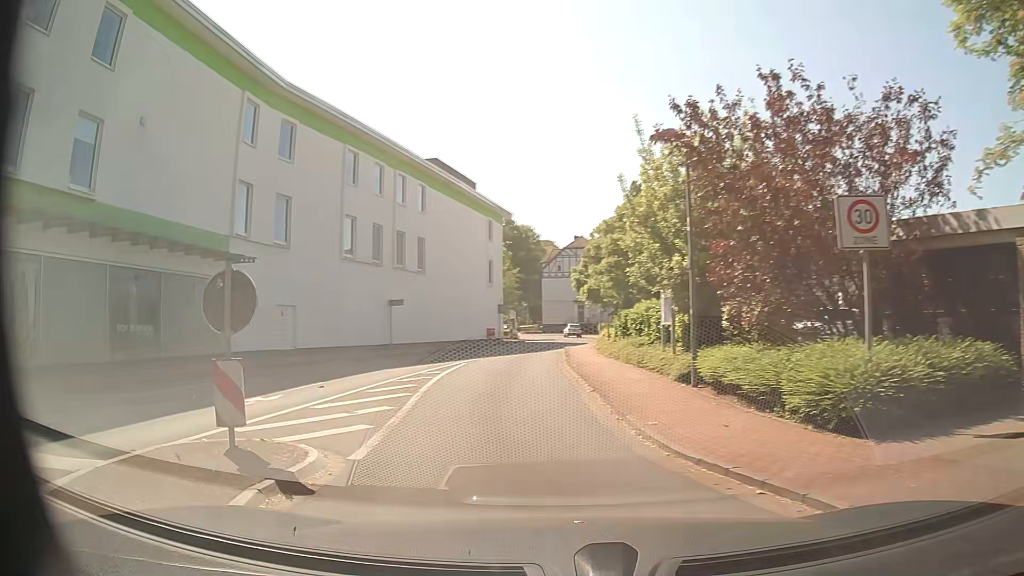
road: residential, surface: asphalt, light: Day
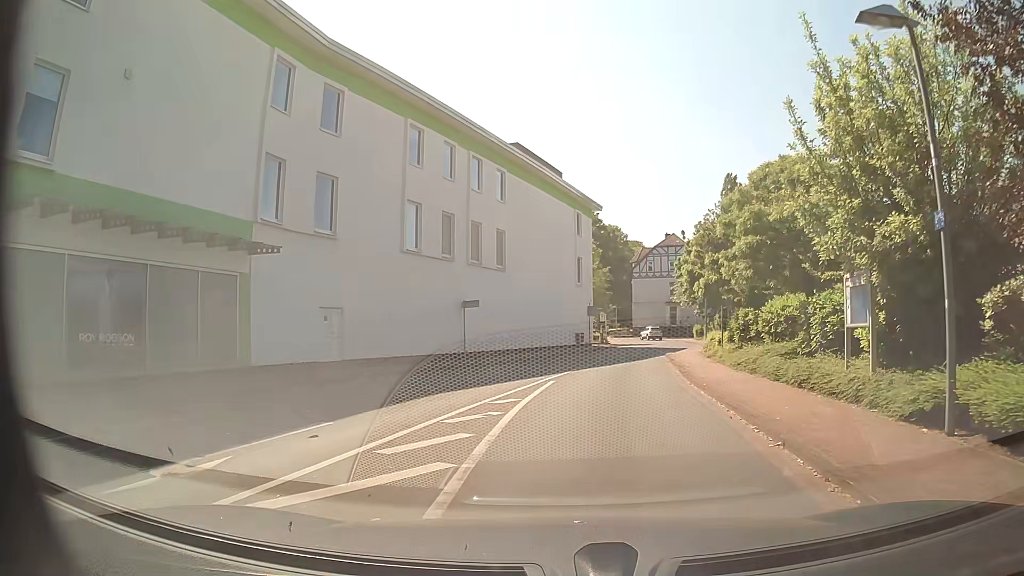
(-0.8, +6.0) m; -8°
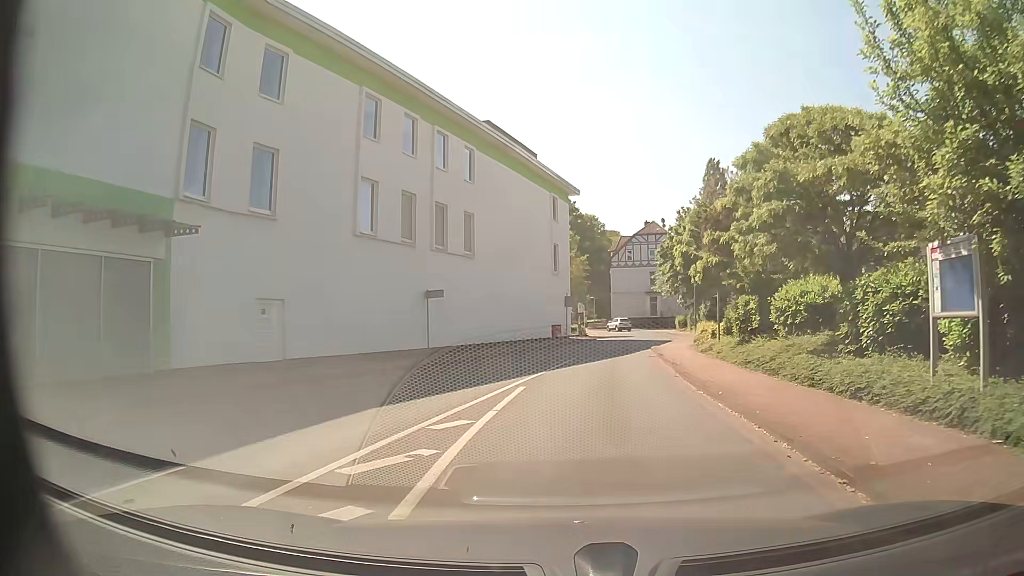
(0.0, +3.7) m; +2°
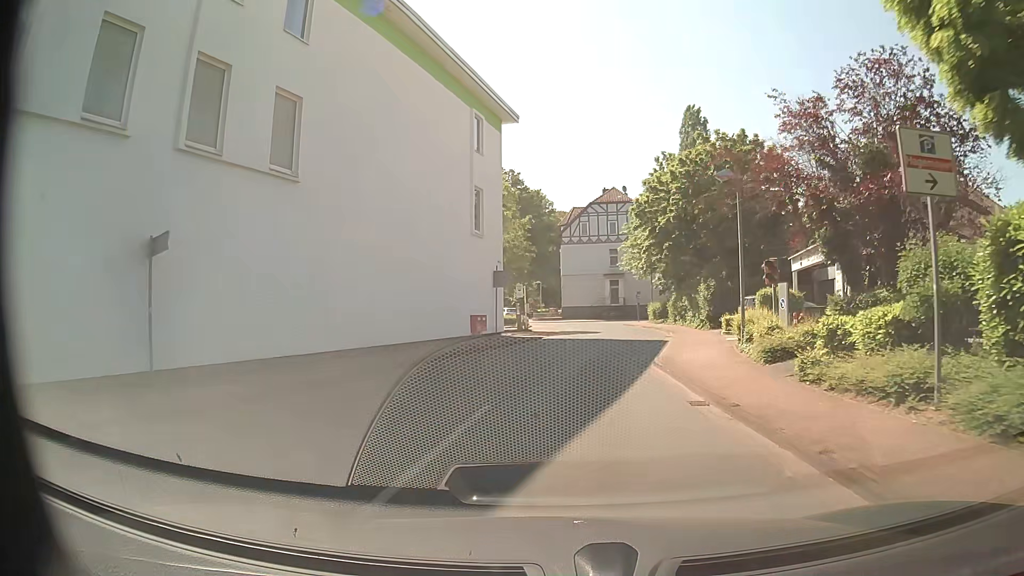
(+0.9, +19.2) m; +4°
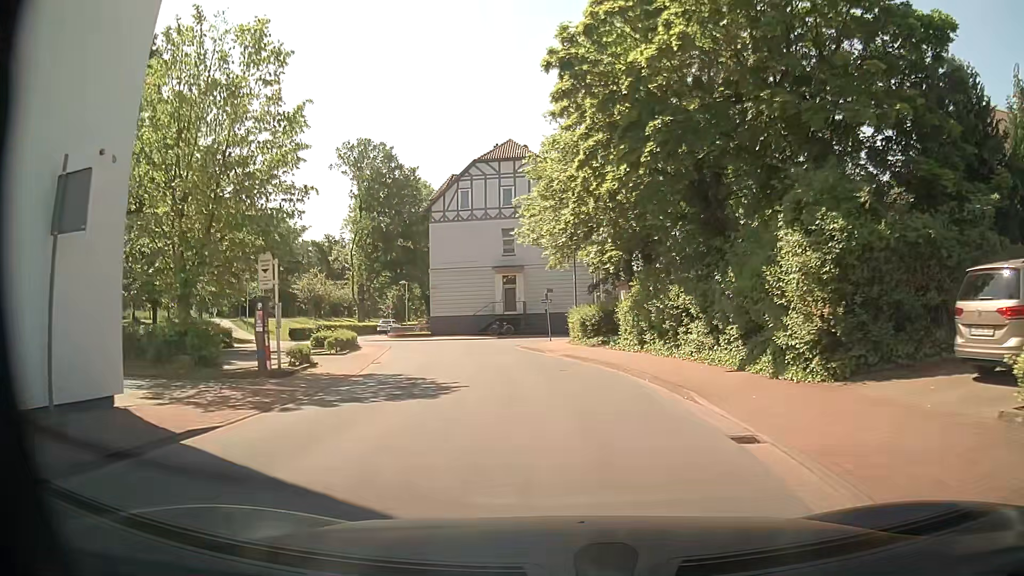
(+2.2, +26.7) m; +9°
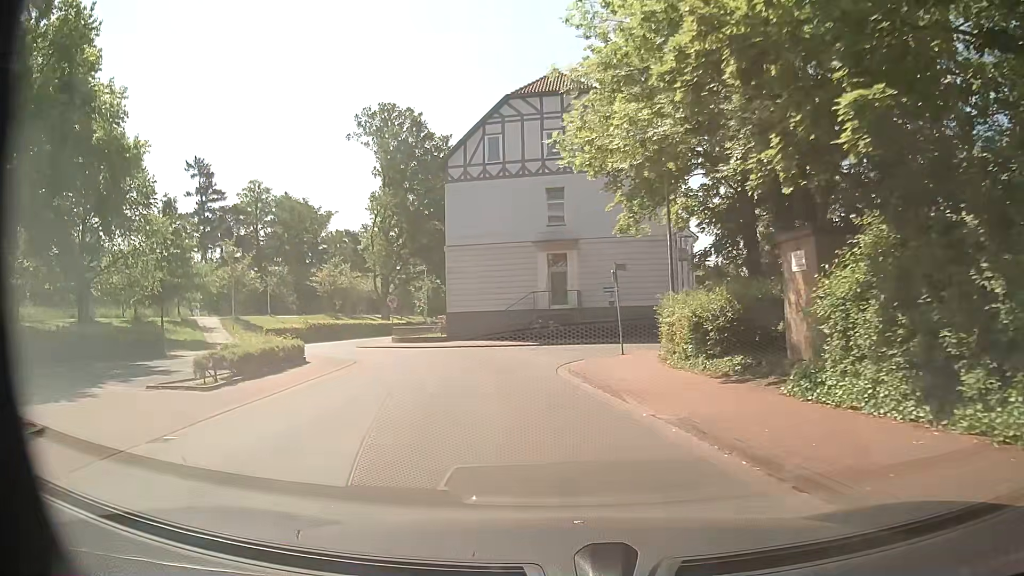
(-0.5, +15.2) m; -5°
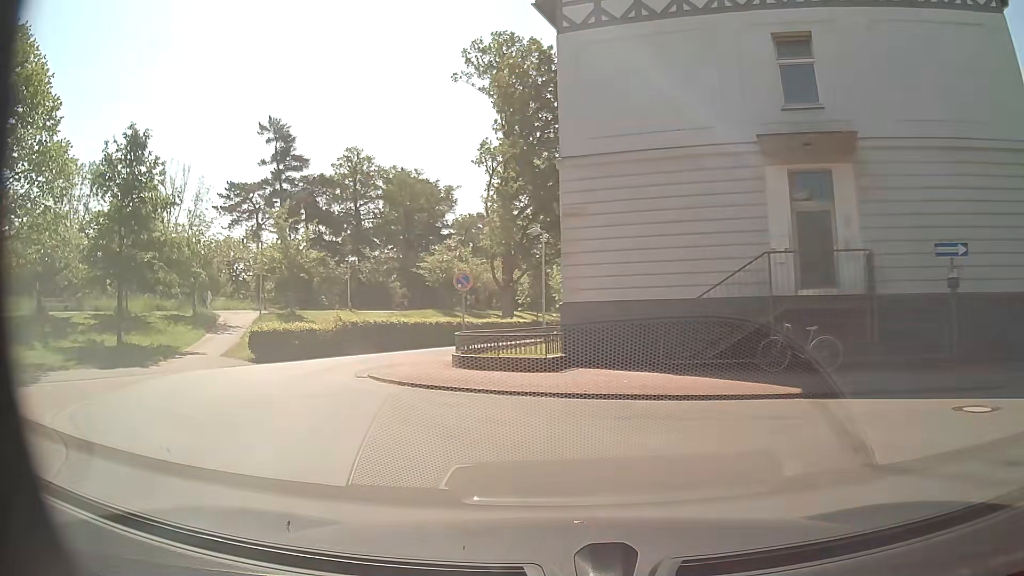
(-1.7, +20.3) m; -13°
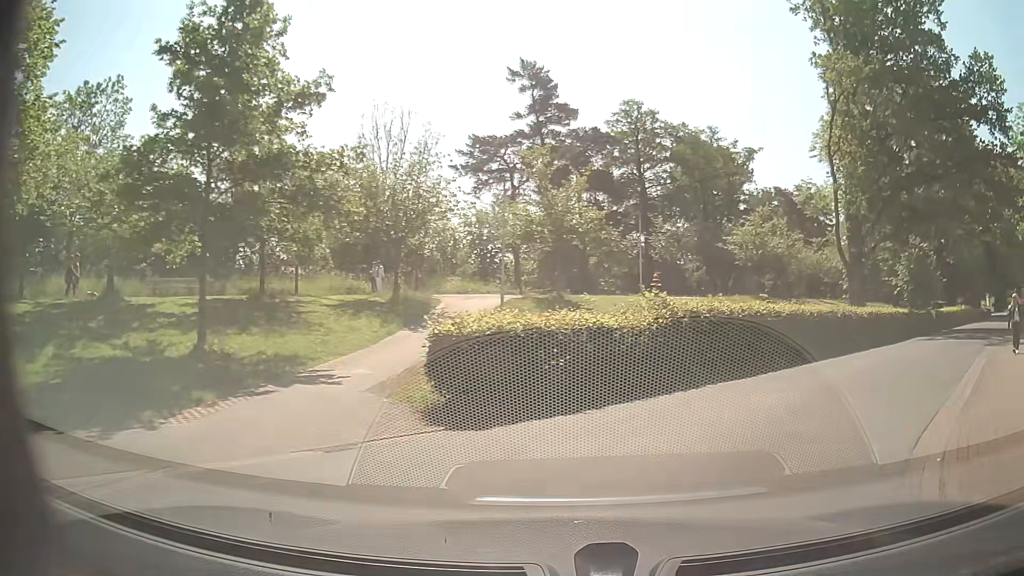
(-5.2, +15.2) m; -25°
(+3, +9) (+9, +17) (+16, +24) (+23, +31) (+30, +39) (+37, +46) (+44, +53) (+51, +60) (+58, +68) (+64, +75) m
